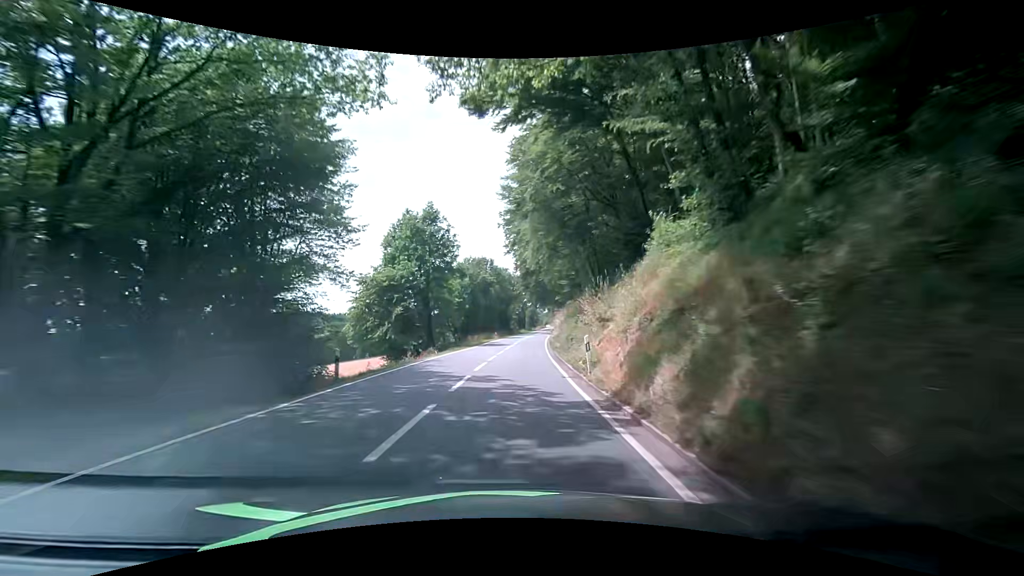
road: secondary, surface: asphalt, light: Day
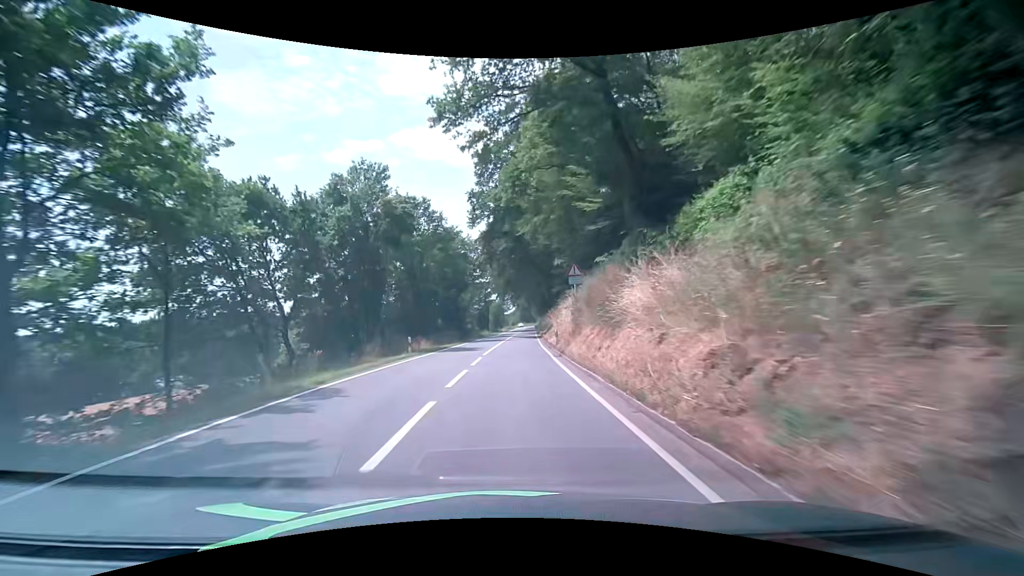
(+1.6, +42.4) m; +4°
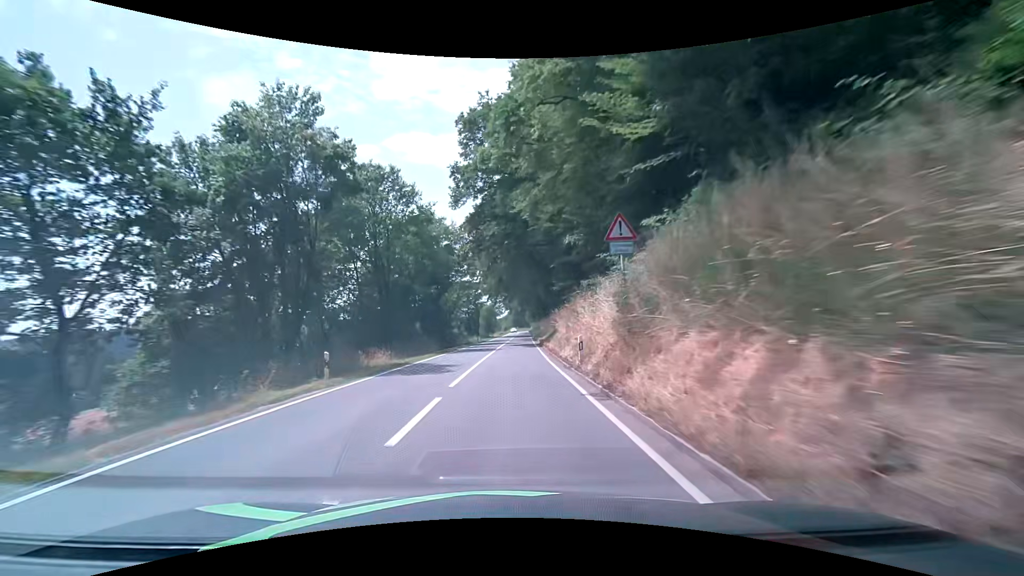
(+0.2, +10.8) m; +2°
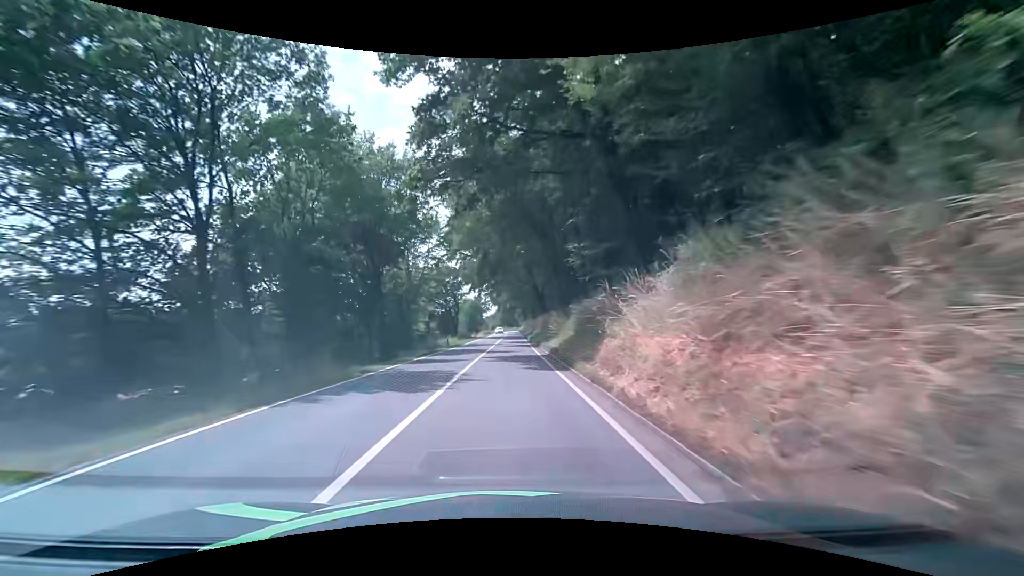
(+0.1, +21.7) m; +1°
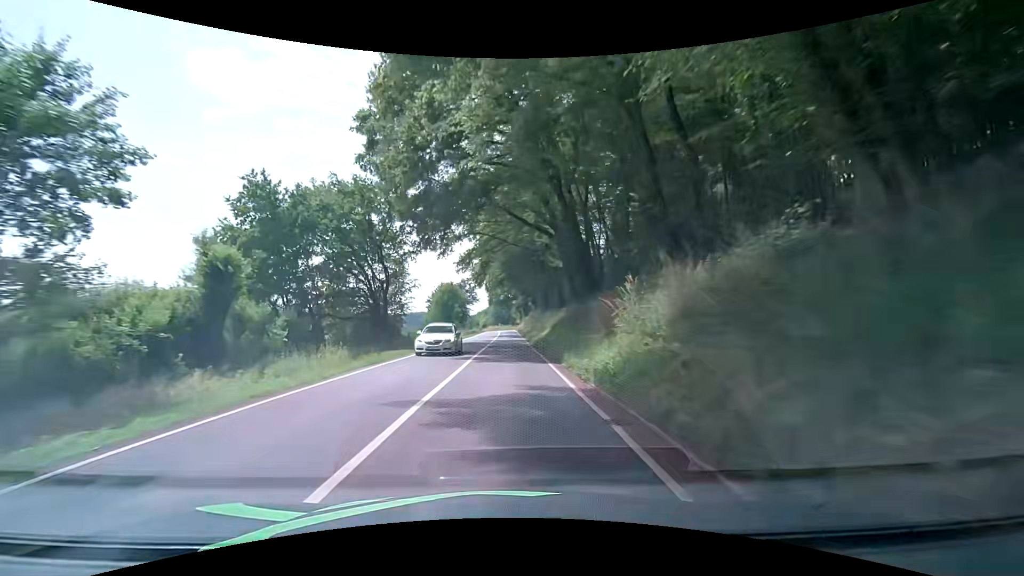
(+0.1, +43.9) m; 0°
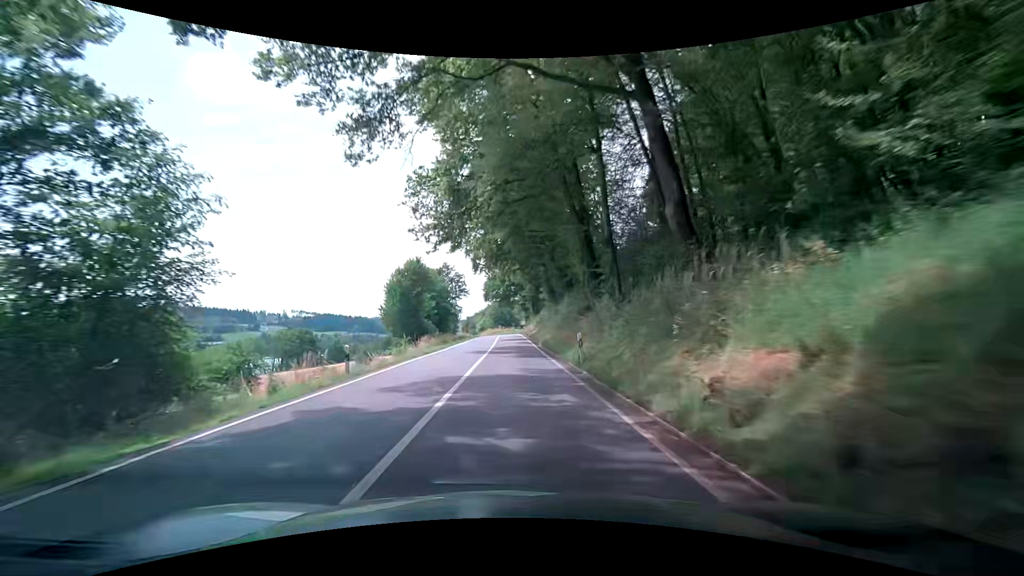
(-0.1, +33.2) m; -1°
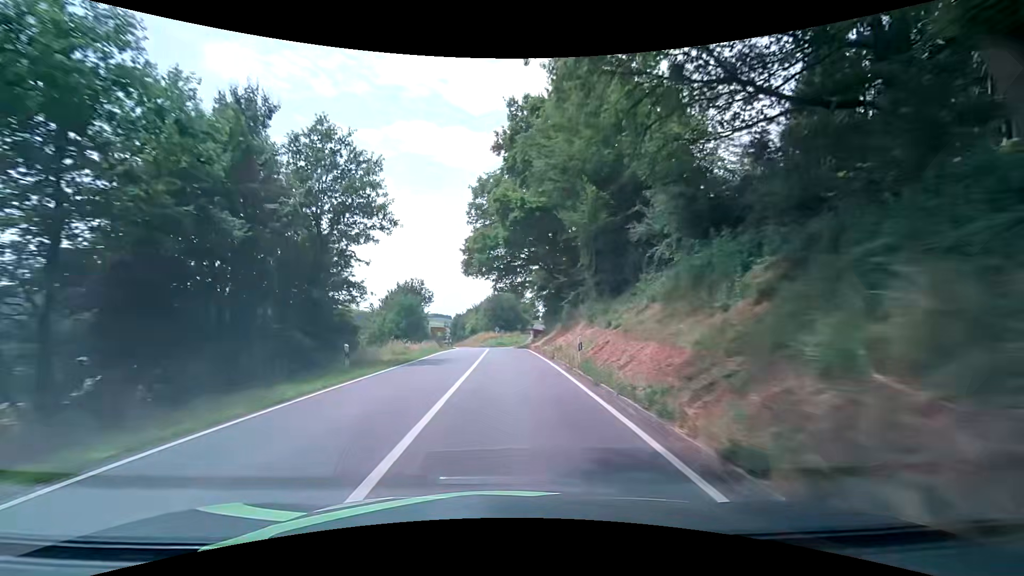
(+0.9, +54.2) m; +1°
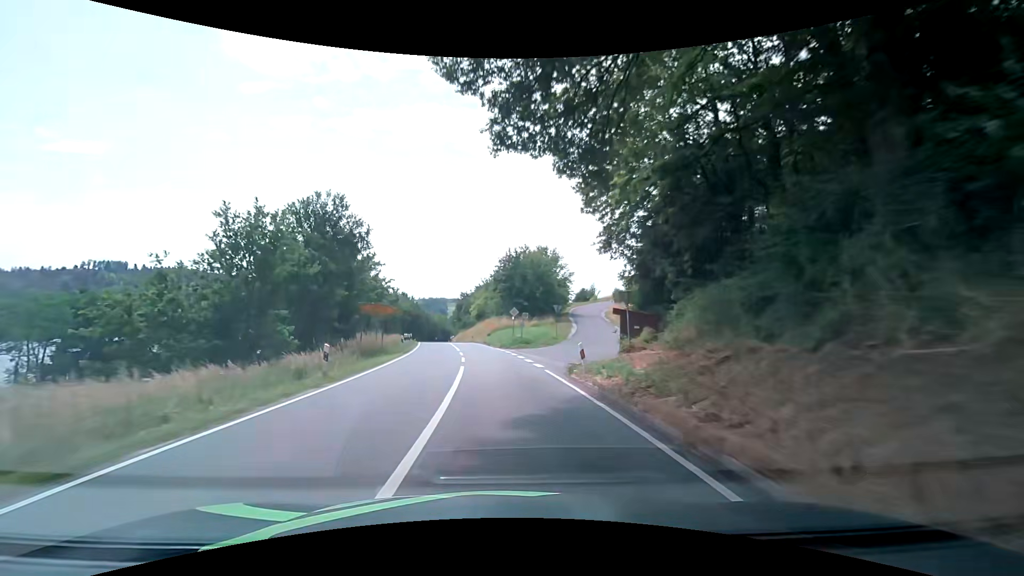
(-0.6, +41.5) m; -3°
(0, +10) (0, +20) (-1, +30) (-2, +40) (-3, +50) (-4, +60) (-6, +70) (-8, +80) (-9, +89) (-10, +99) m
